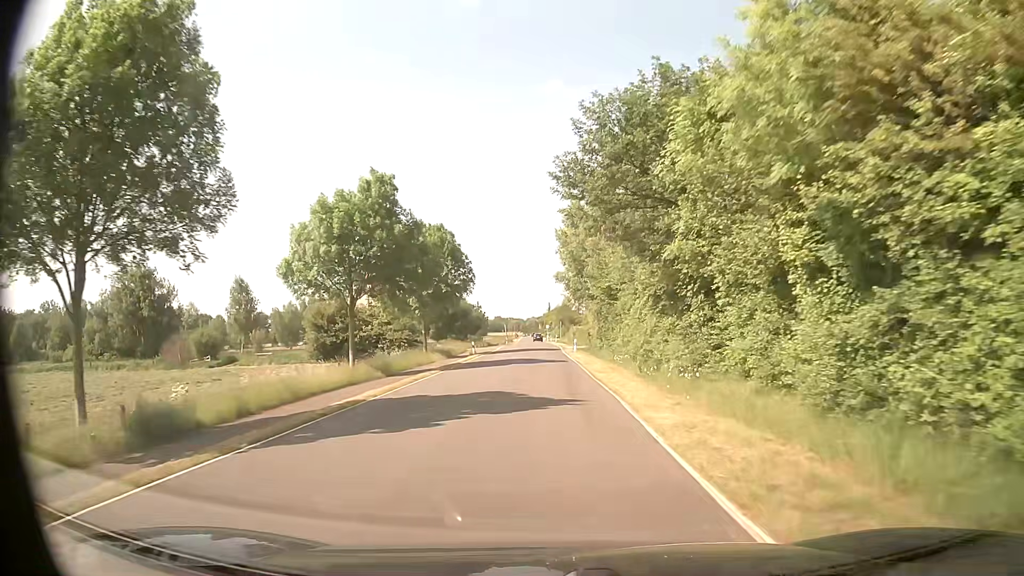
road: secondary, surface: asphalt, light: Day
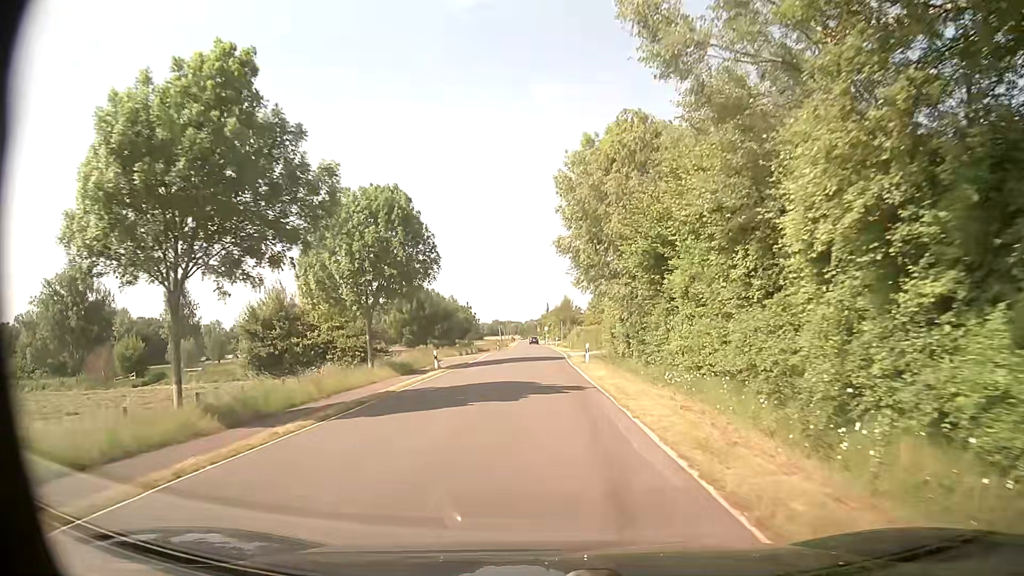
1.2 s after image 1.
(0.0, +15.9) m; 0°
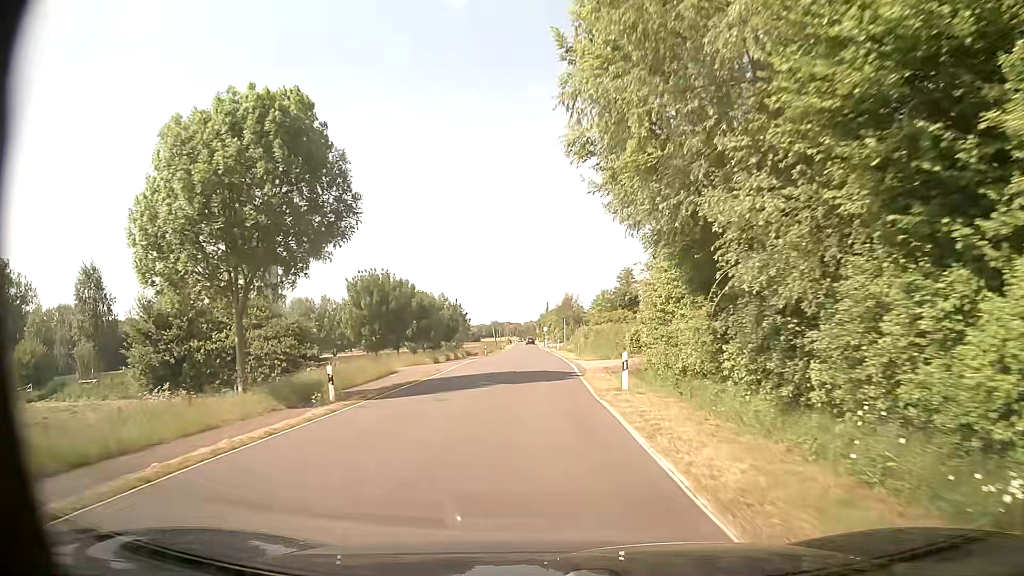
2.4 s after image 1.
(+0.1, +15.9) m; 0°
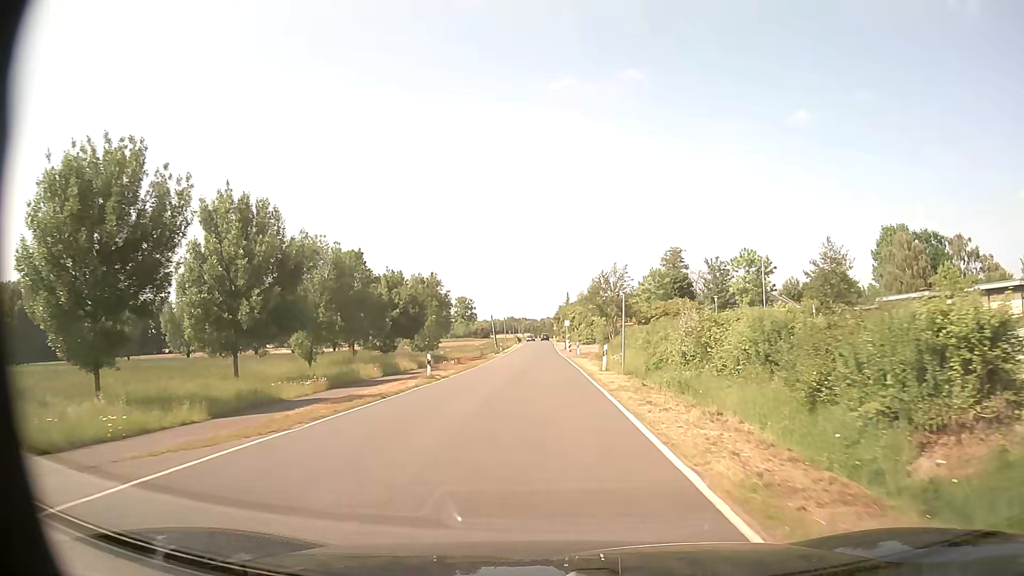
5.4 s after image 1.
(-0.5, +39.5) m; -1°
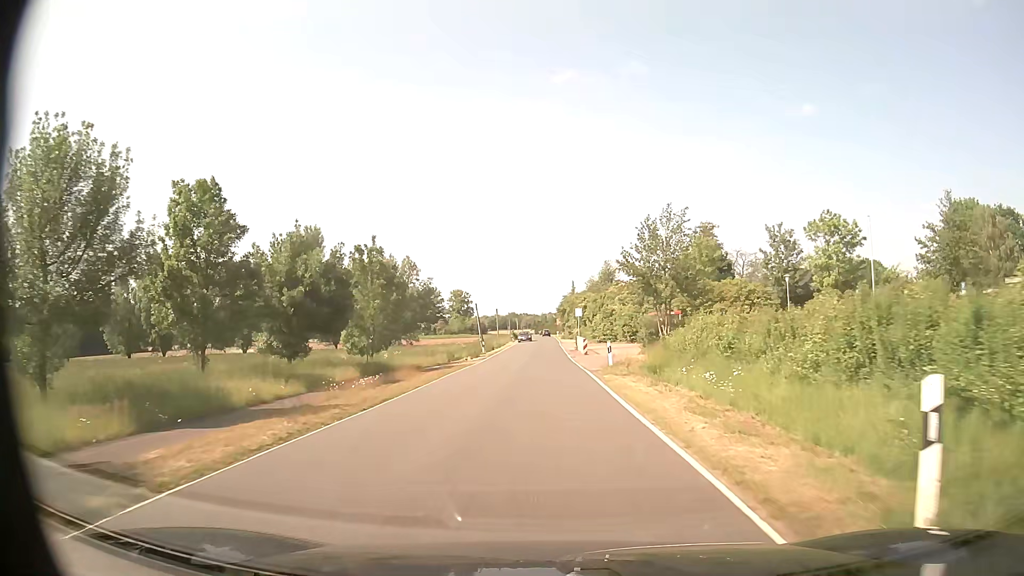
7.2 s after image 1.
(0.0, +23.8) m; 0°
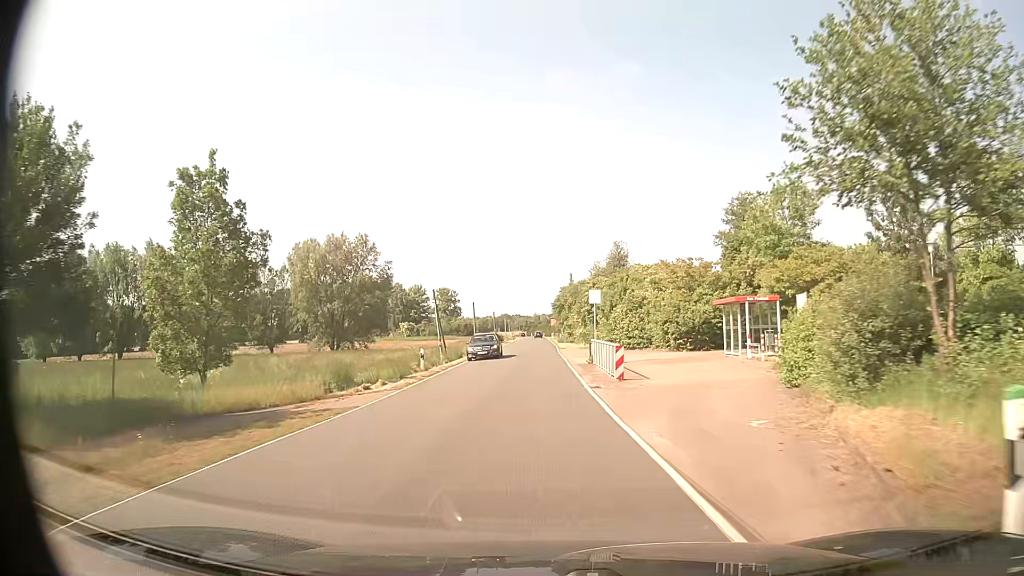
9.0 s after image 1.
(+0.1, +23.9) m; +1°
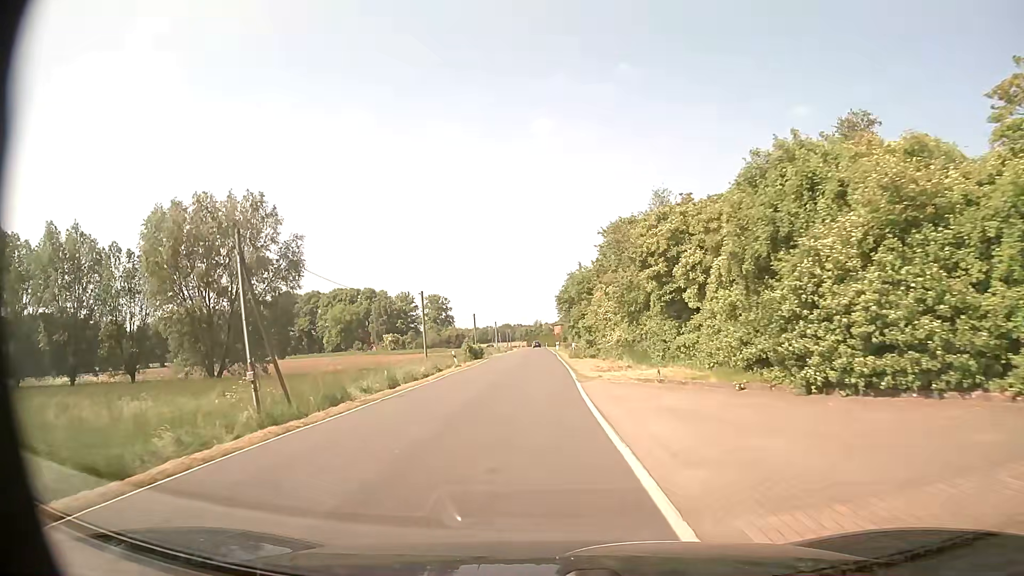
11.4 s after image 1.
(0.0, +31.8) m; -1°
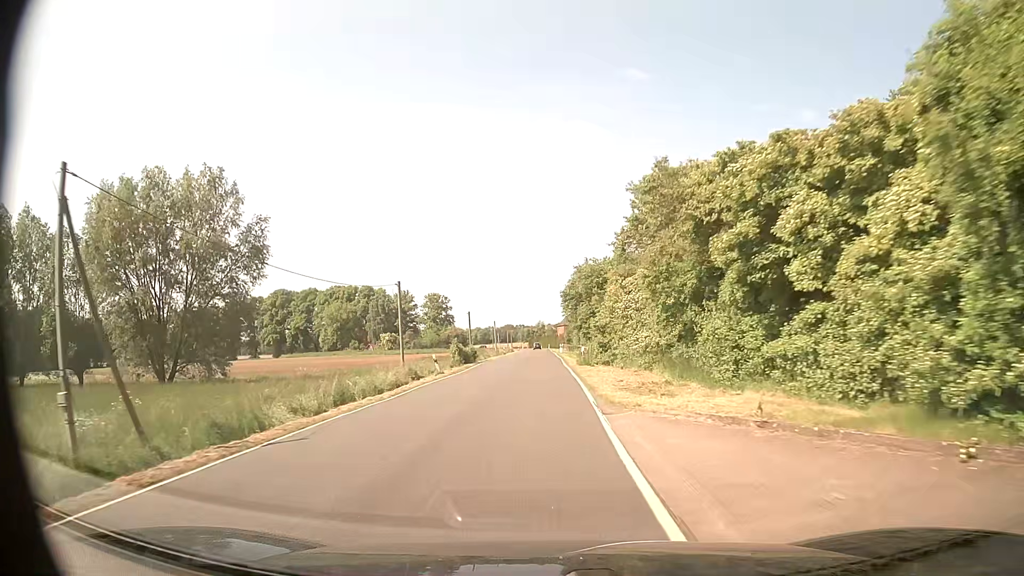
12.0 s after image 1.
(0.0, +7.9) m; 0°
(0, +10) (0, +20) (0, +30) (0, +40) (0, +50) (0, +60) (0, +70) (0, +80) (0, +90) (0, +100) m
